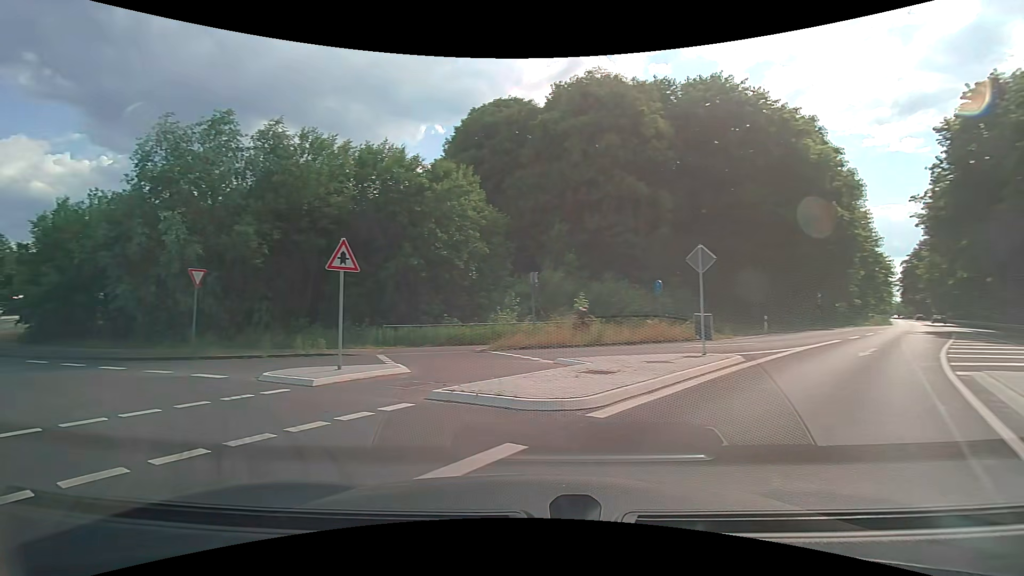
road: primary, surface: asphalt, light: Day
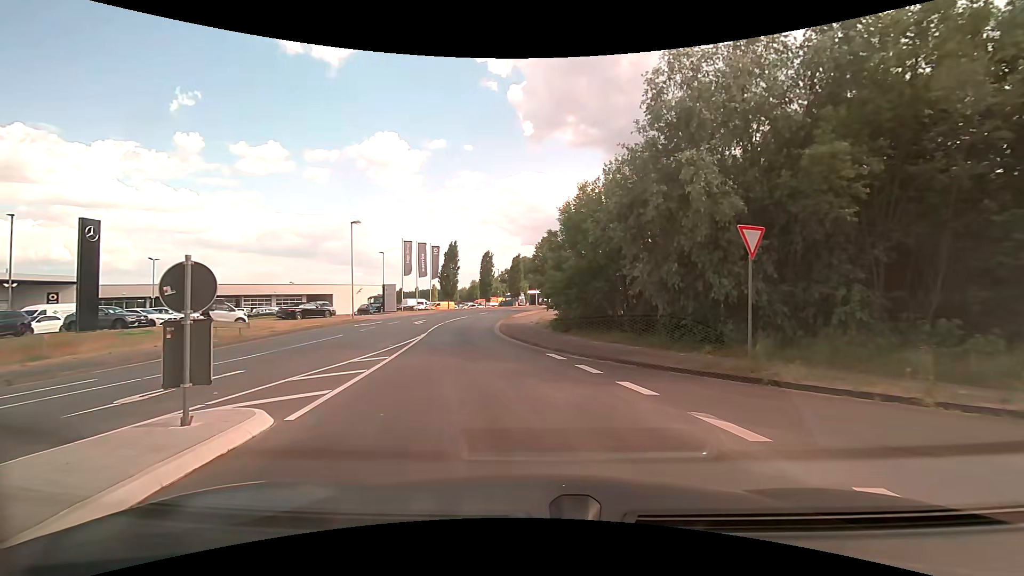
(-5.8, +8.7) m; -54°
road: residential
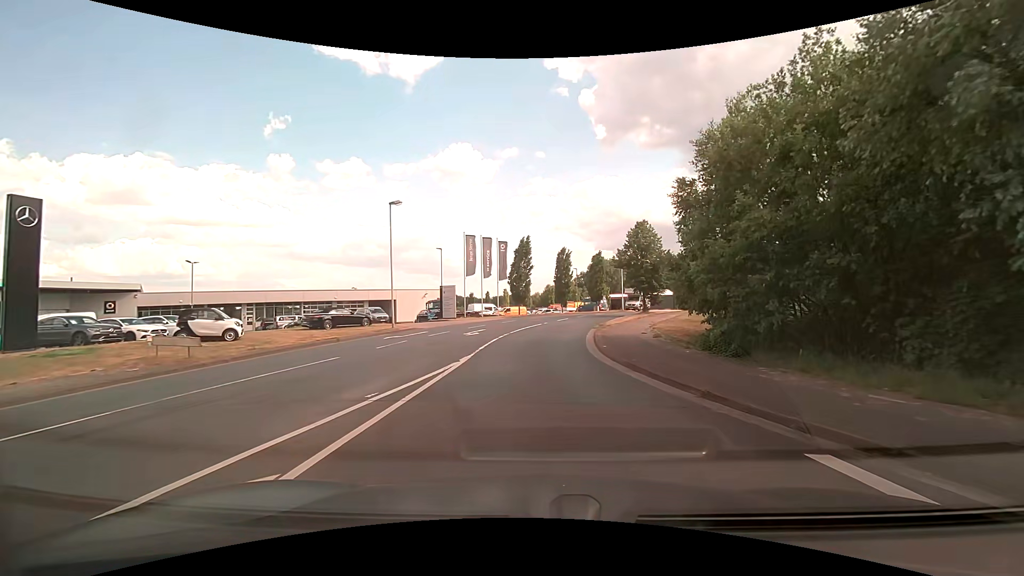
(-1.3, +10.7) m; -10°
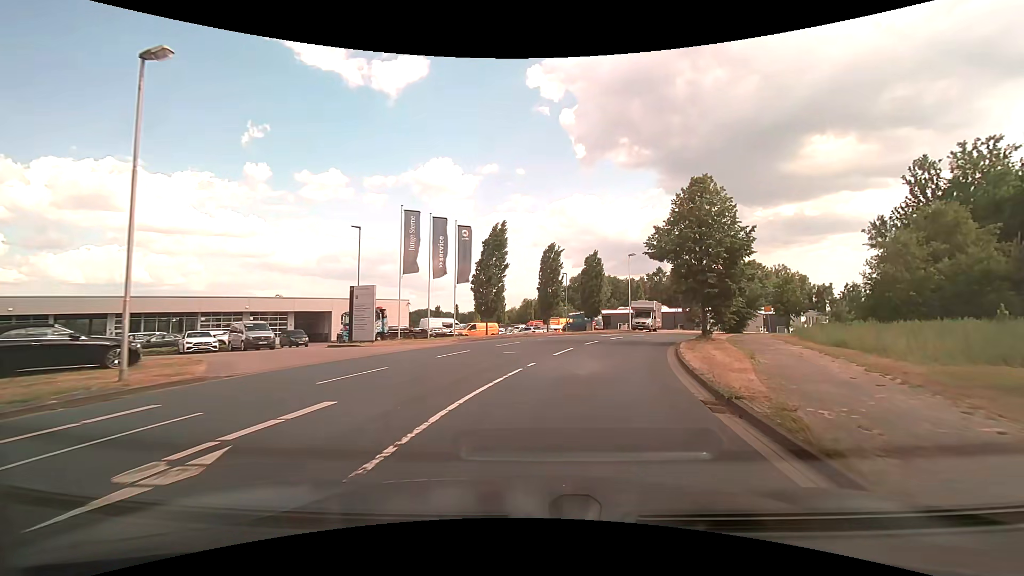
(+0.1, +19.3) m; +3°
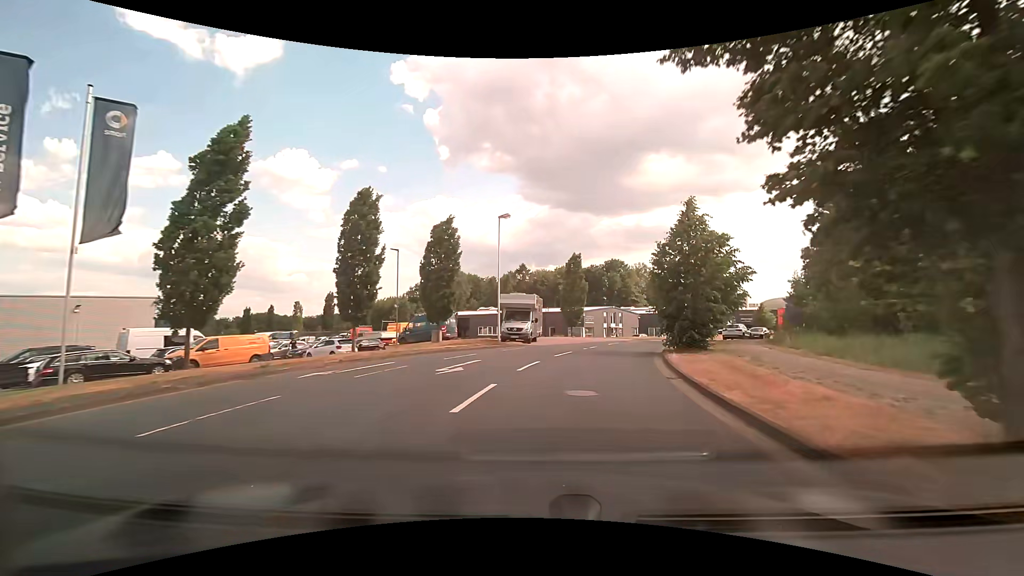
(+2.8, +21.5) m; +15°
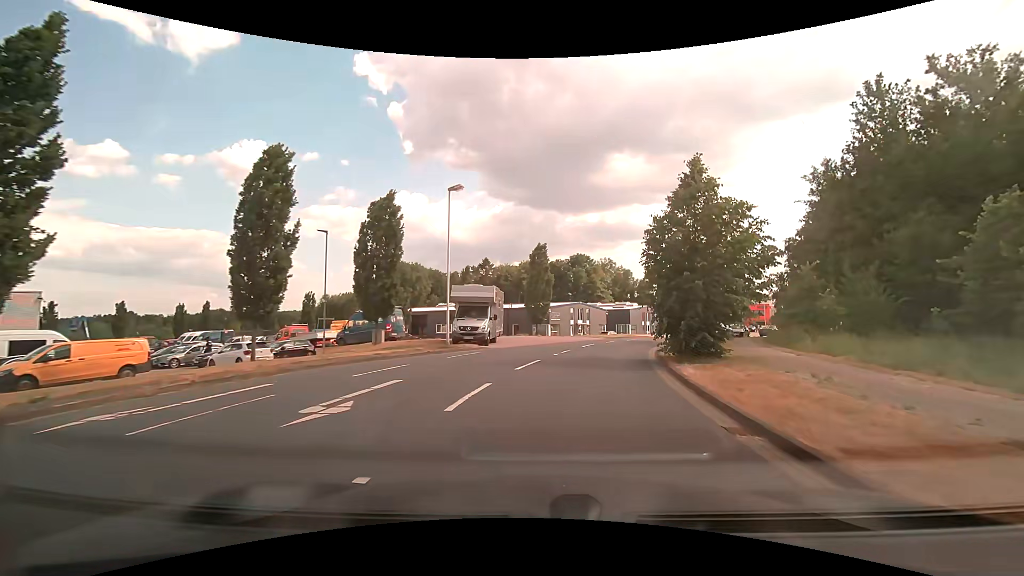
(+0.2, +5.9) m; +4°
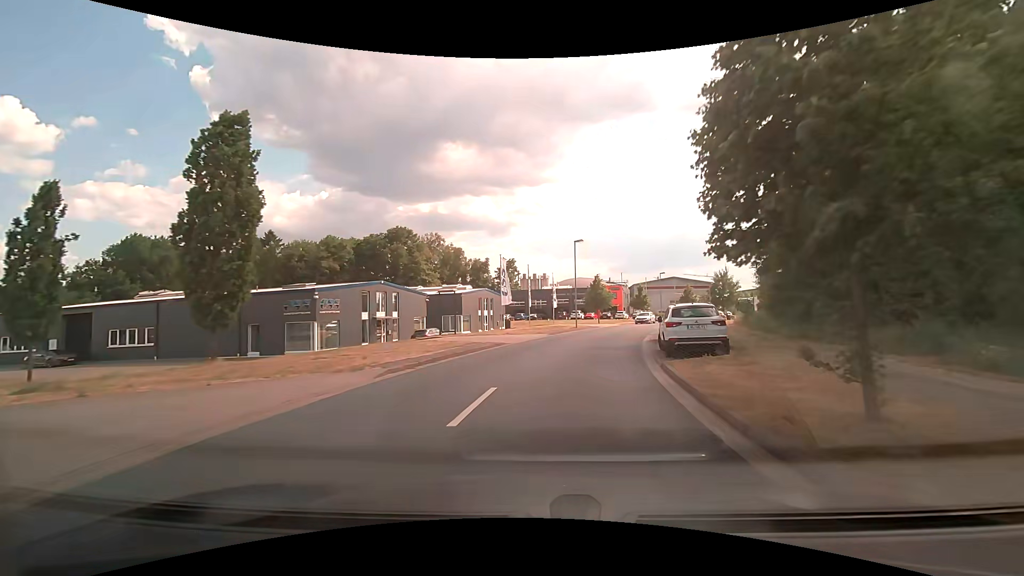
(+5.0, +30.2) m; +19°
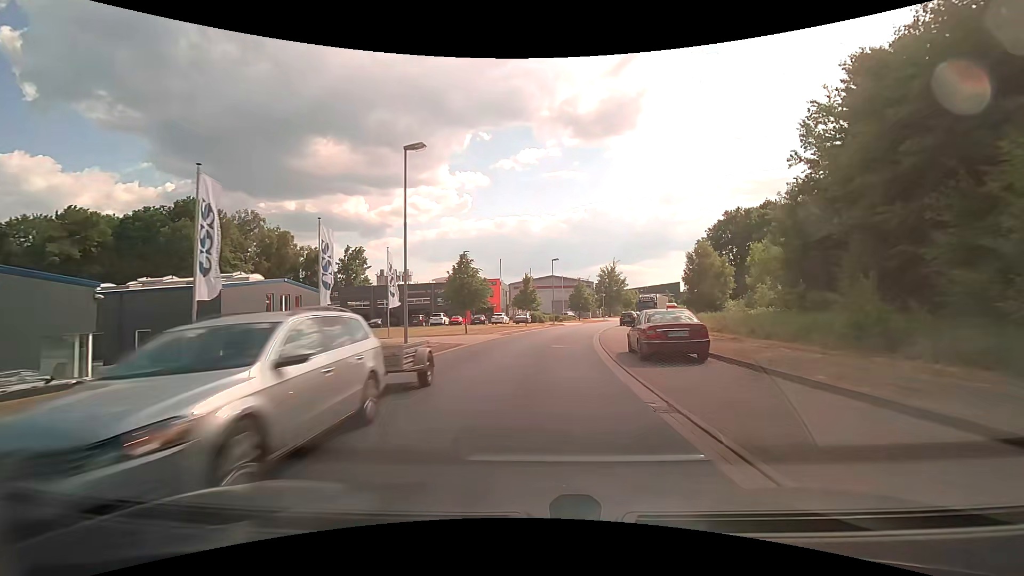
(+3.3, +25.4) m; +14°
(0, +10) (+1, +20) (+2, +30) (+4, +40) (+6, +50) (+8, +59) (+11, +69) (+14, +78) (+18, +88) (+22, +97) m
